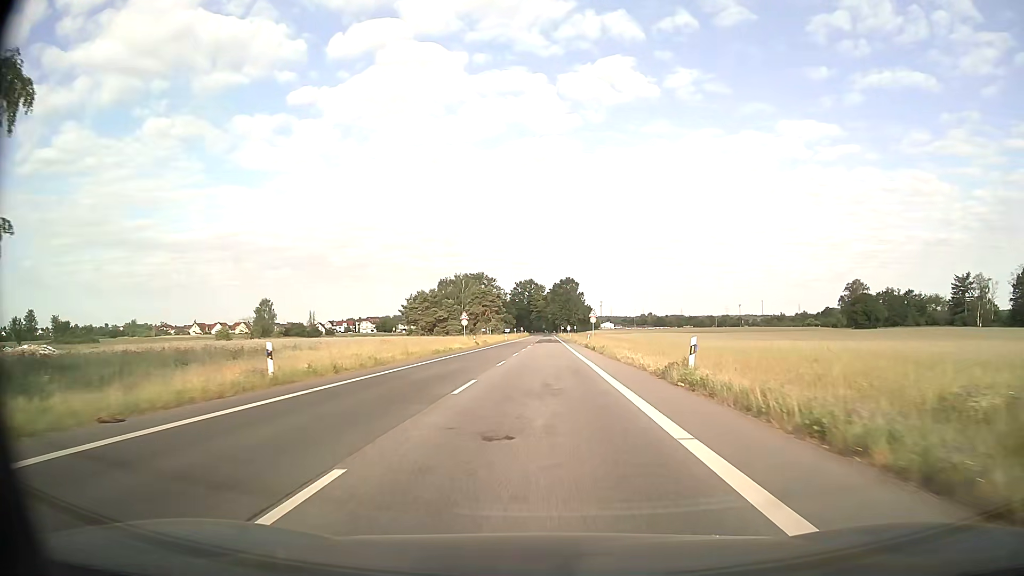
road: secondary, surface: asphalt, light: Day
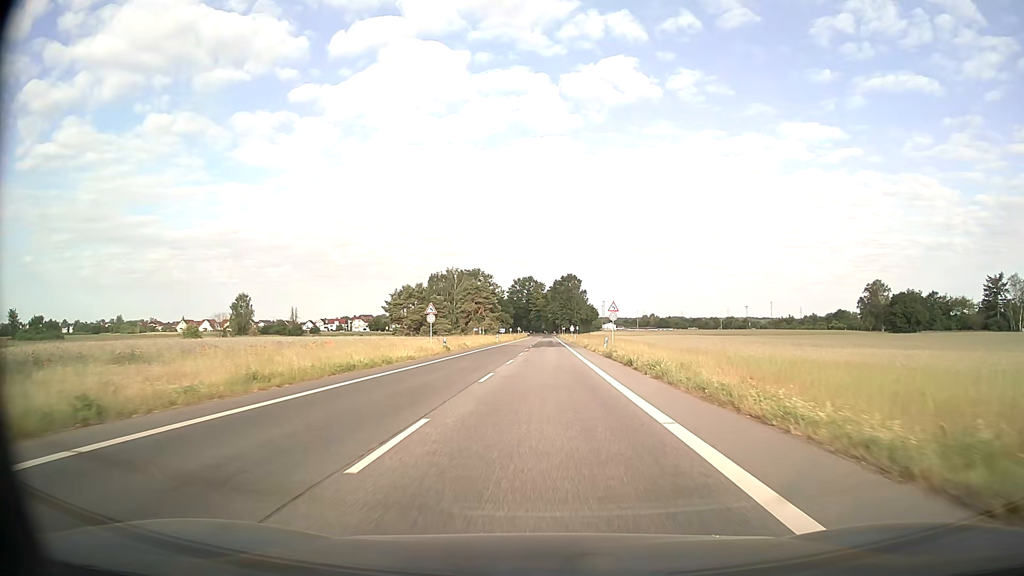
(0.0, +19.9) m; 0°
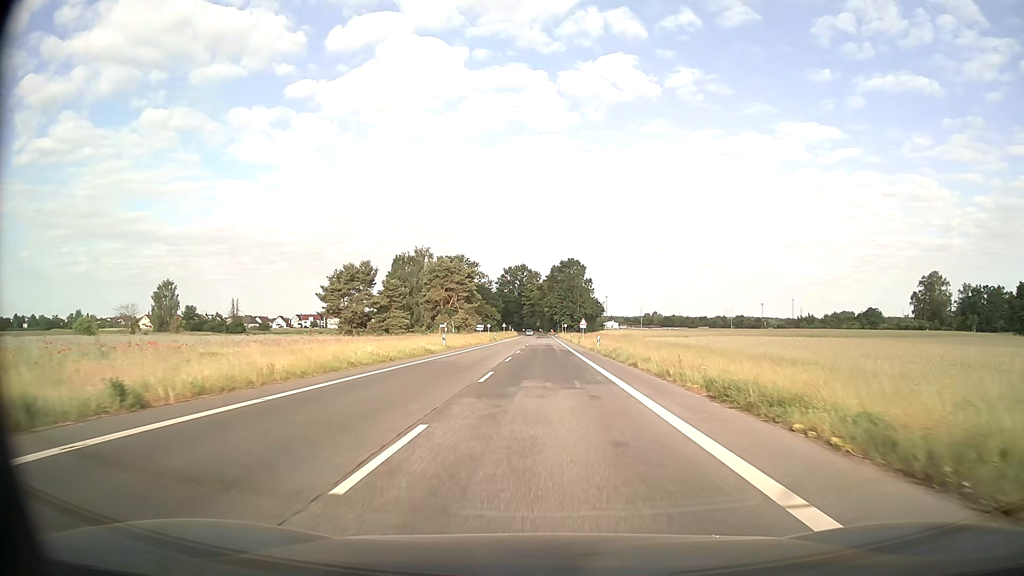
(+0.3, +48.1) m; +1°
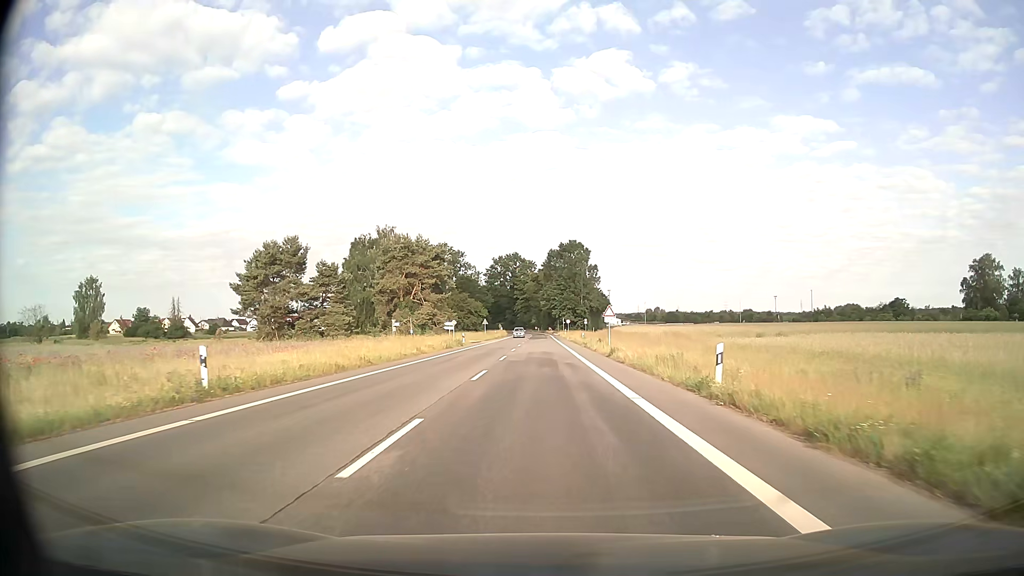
(+0.1, +34.9) m; 0°
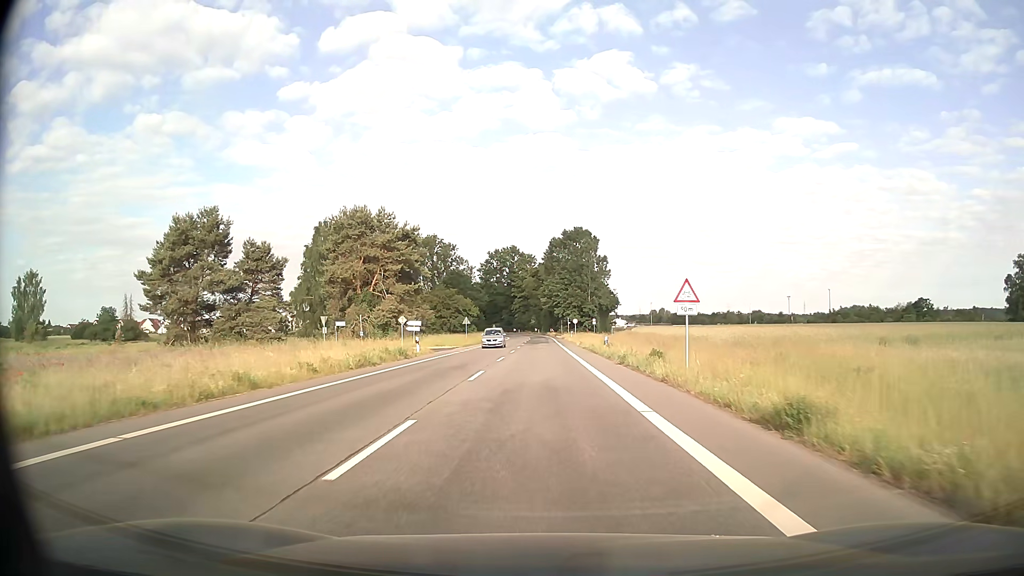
(0.0, +23.6) m; 0°
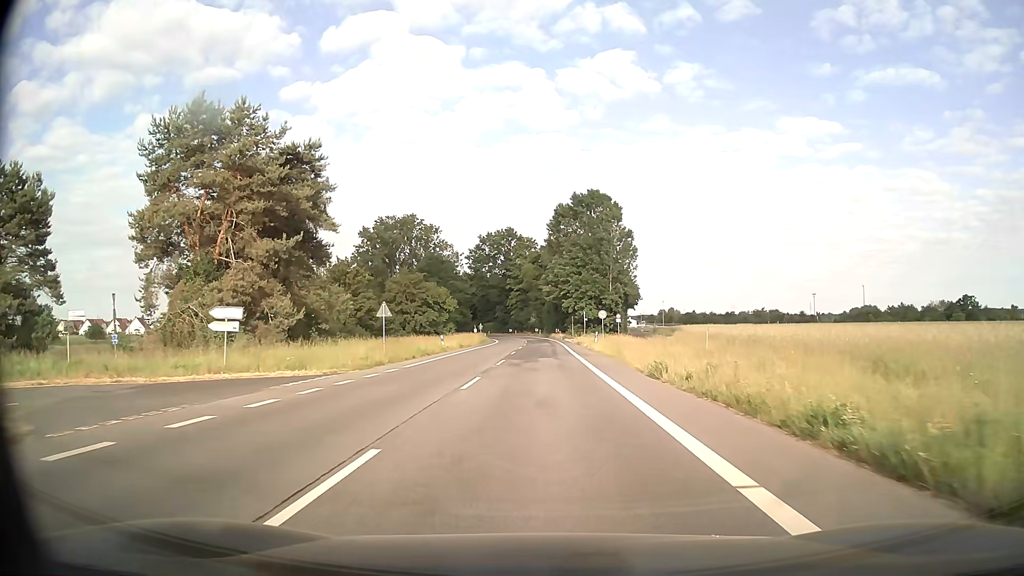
(-0.2, +38.0) m; 0°
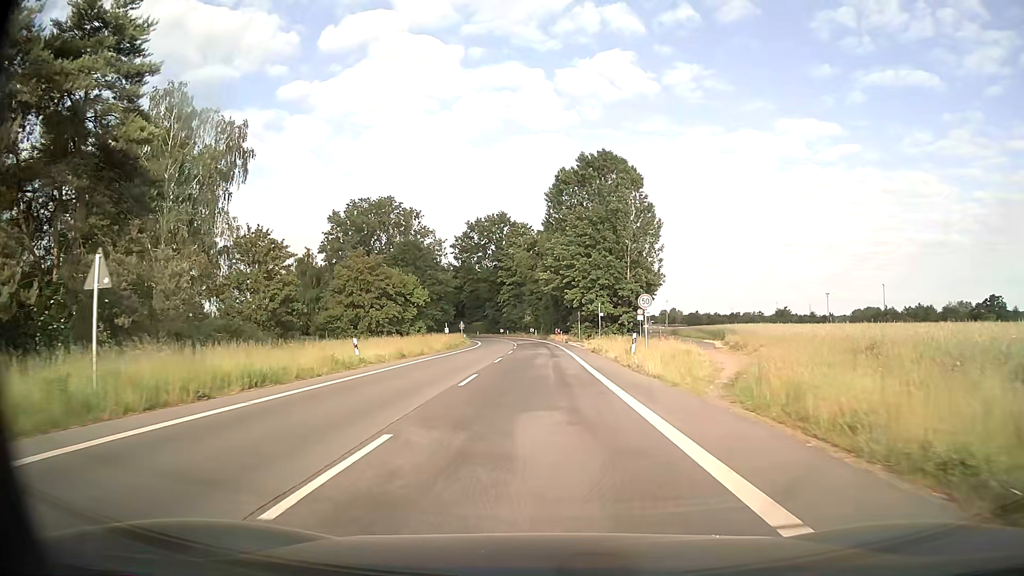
(+0.1, +23.0) m; 0°
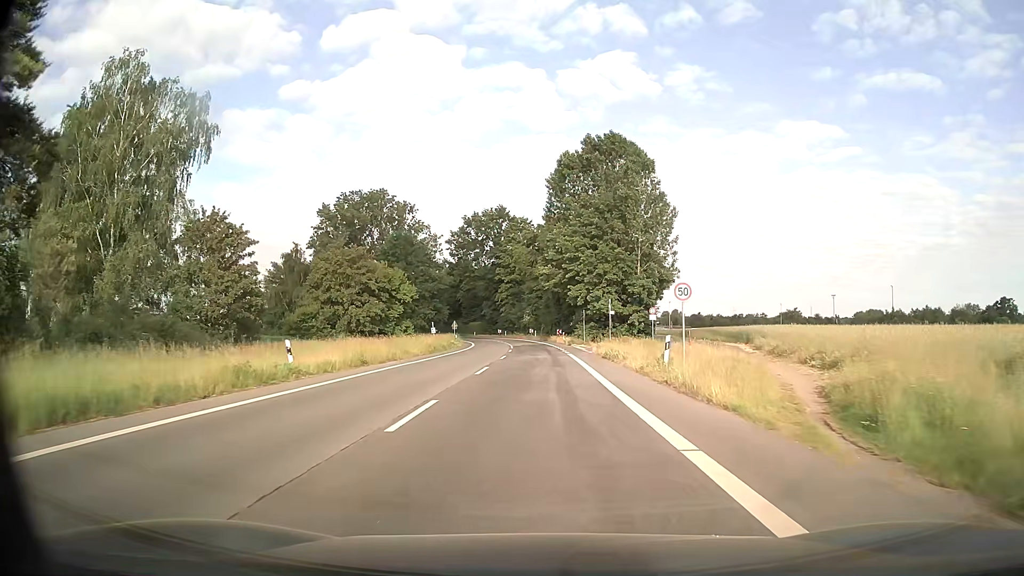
(0.0, +7.7) m; 0°
(0, +10) (0, +20) (0, +30) (0, +40) (-1, +50) (-1, +60) (-2, +70) (-3, +80) (-4, +90) (-6, +100) m
